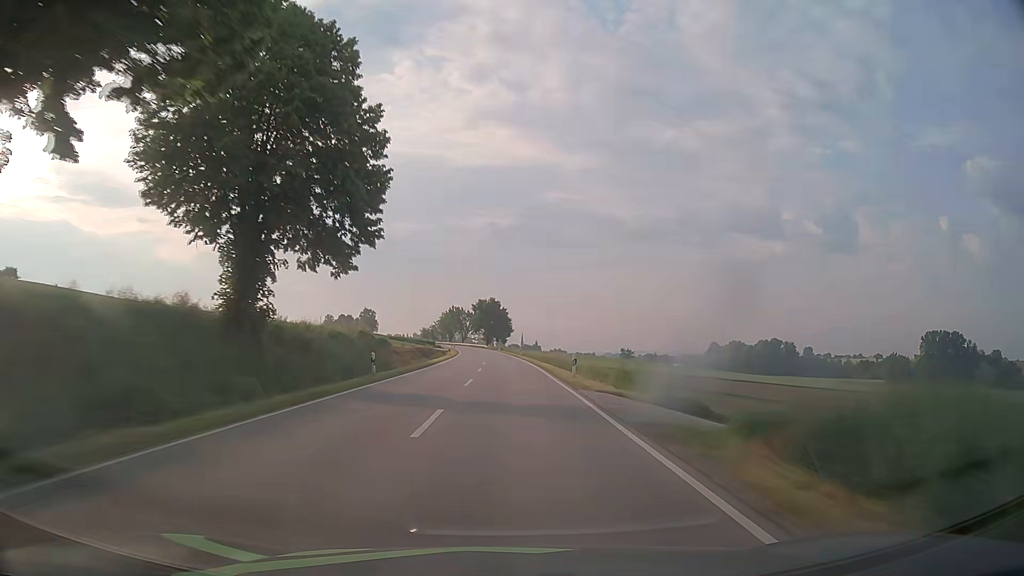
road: secondary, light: Day
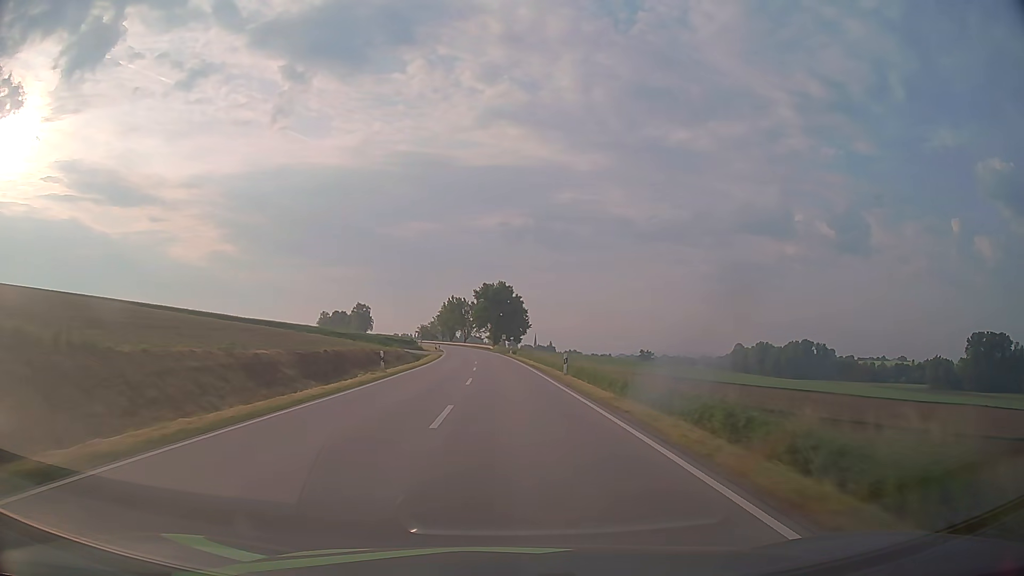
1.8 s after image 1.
(-0.4, +47.1) m; -1°
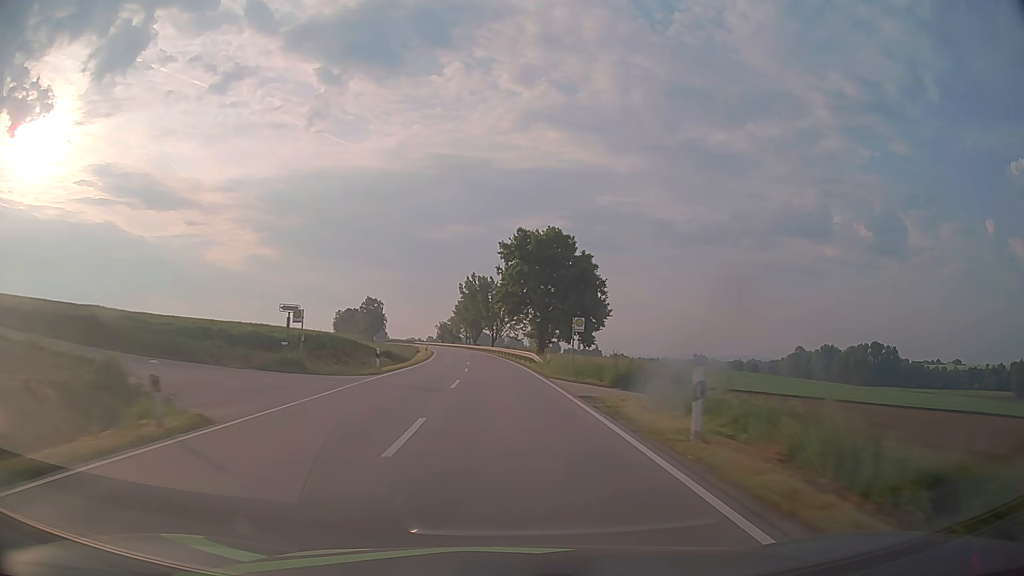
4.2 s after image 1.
(-1.6, +63.0) m; -3°
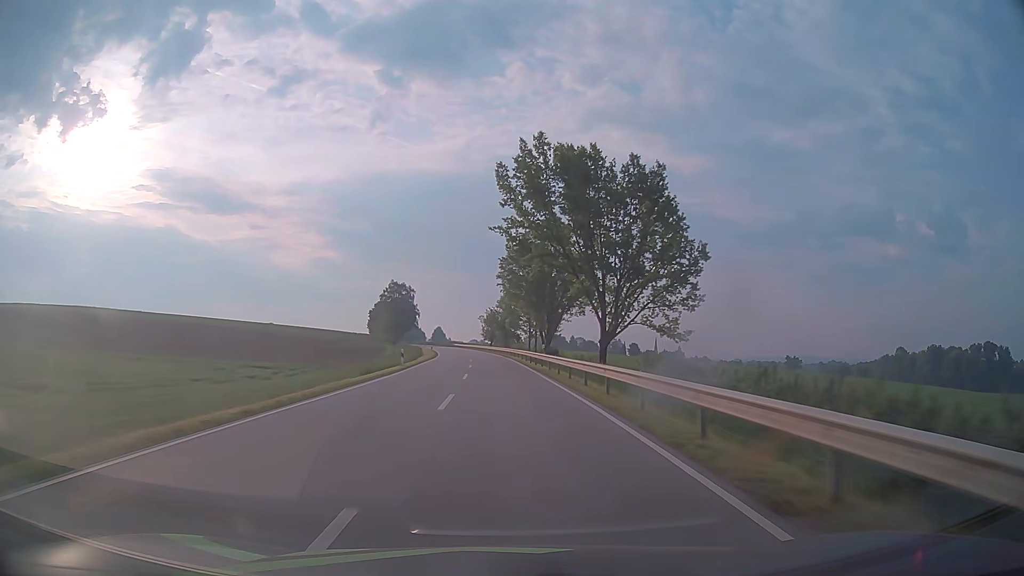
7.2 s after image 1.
(-3.9, +78.8) m; -6°
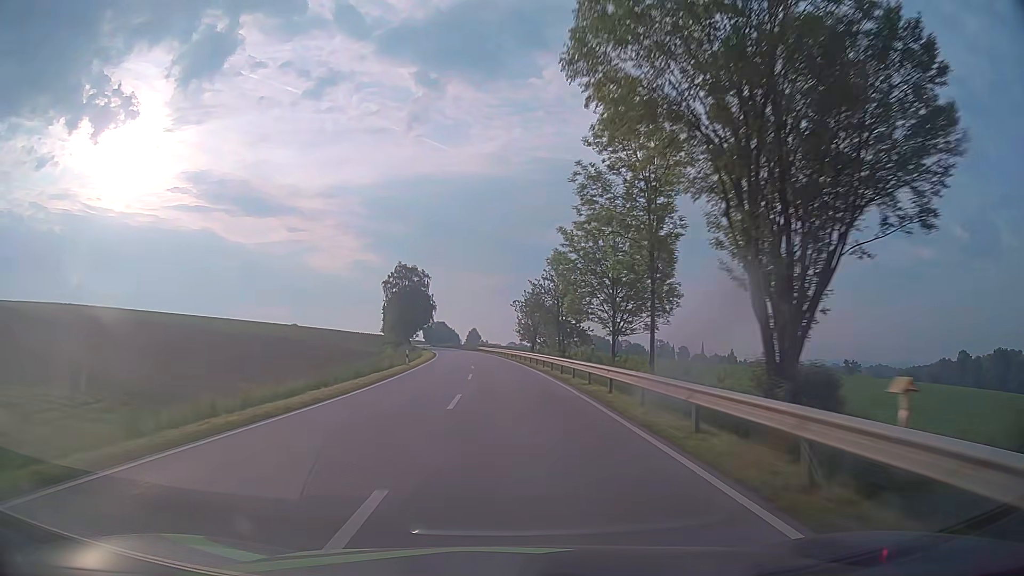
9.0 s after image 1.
(-1.3, +47.3) m; -3°
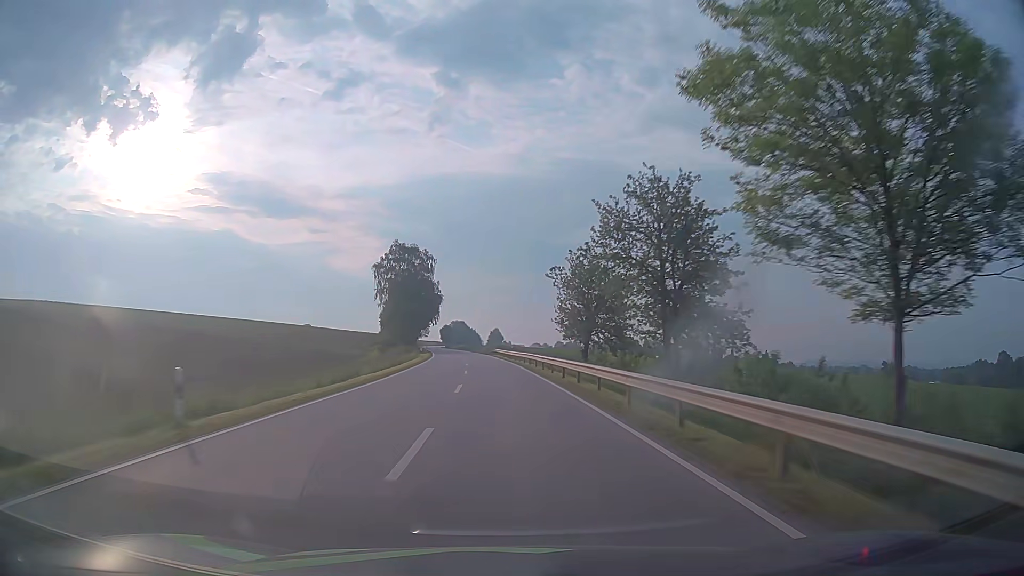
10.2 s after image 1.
(-0.6, +31.6) m; -2°
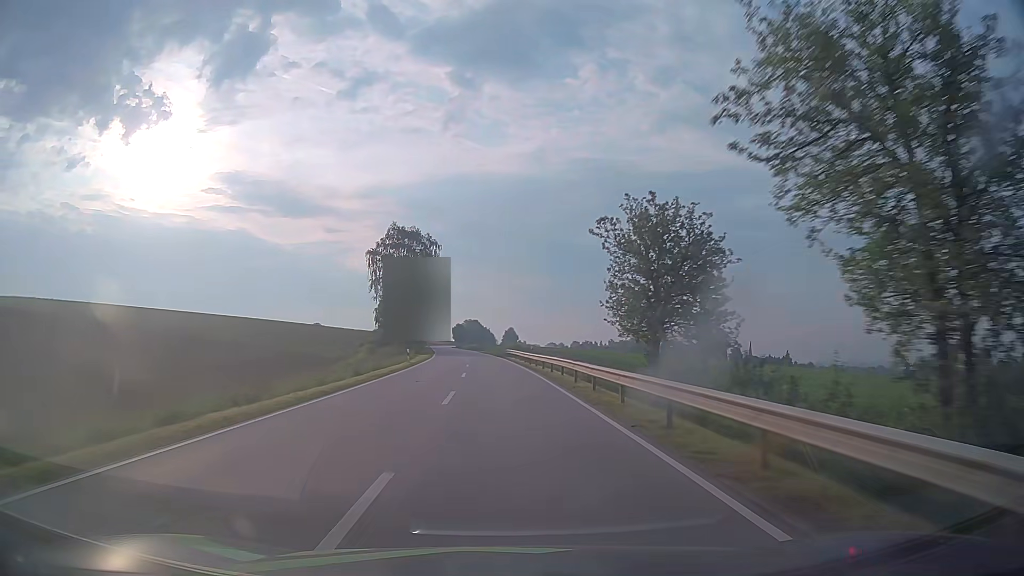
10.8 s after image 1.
(-0.2, +15.8) m; -1°
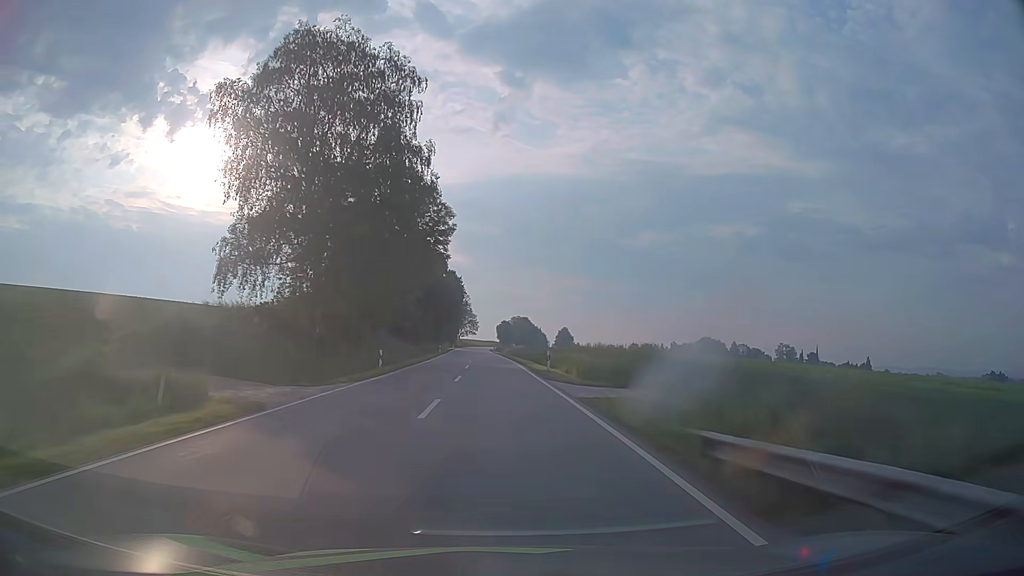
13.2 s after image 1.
(-2.4, +63.1) m; -4°
(0, +10) (0, +20) (0, +30) (-1, +40) (-1, +50) (-2, +60) (-2, +70) (-3, +80) (-3, +90) (-4, +100) m
